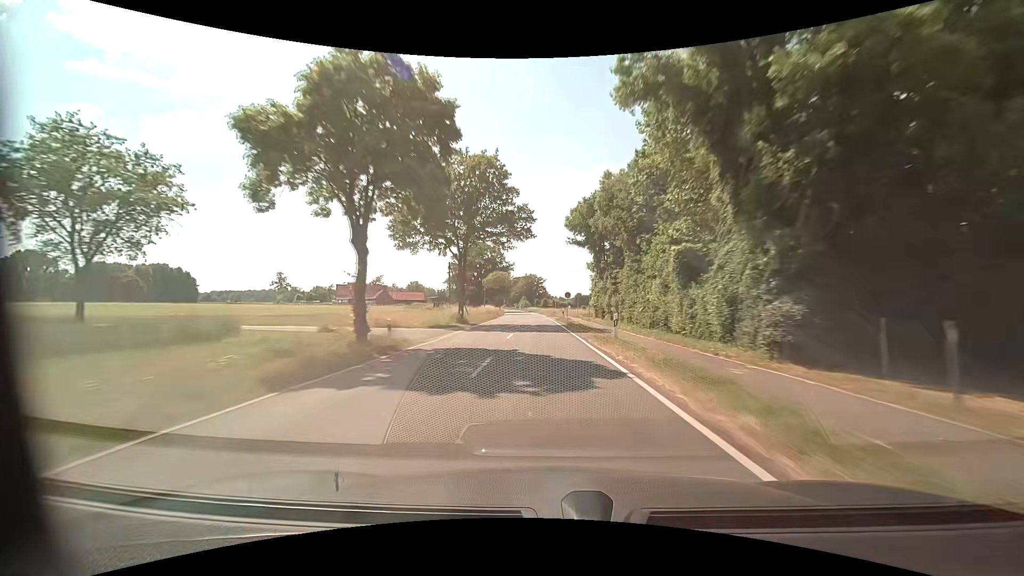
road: tertiary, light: Day
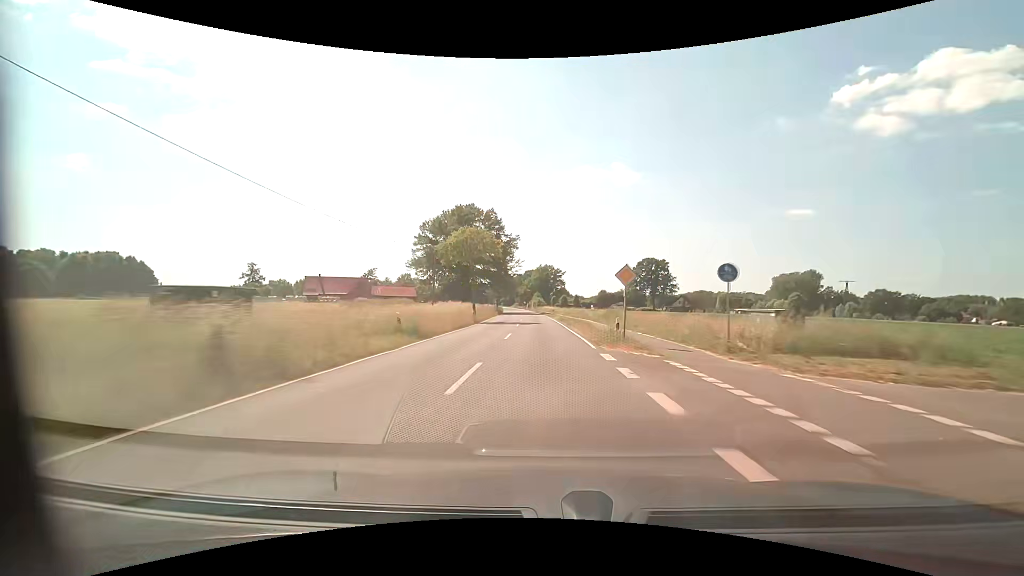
(-0.7, +50.4) m; -2°
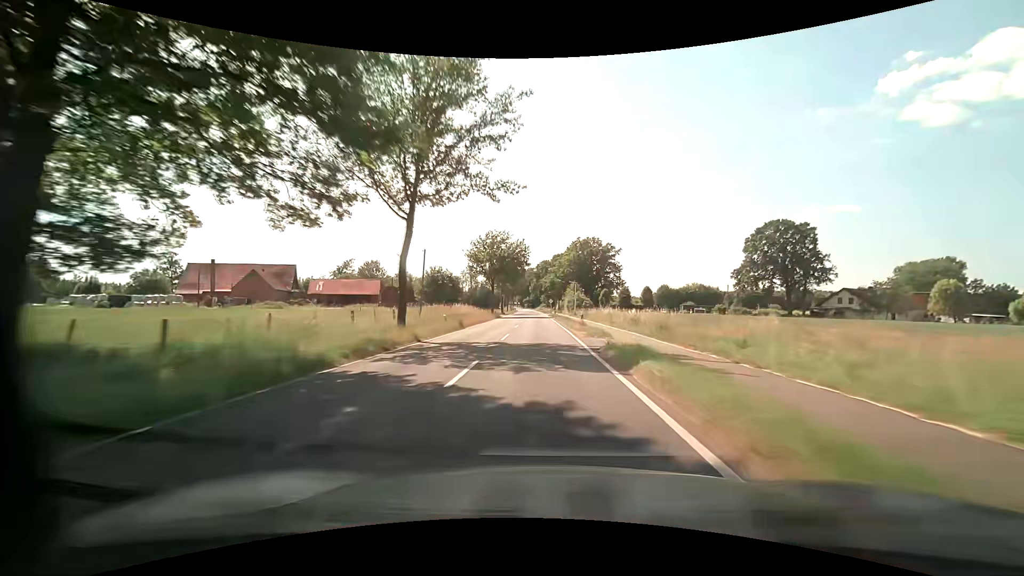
(-2.8, +83.9) m; -4°
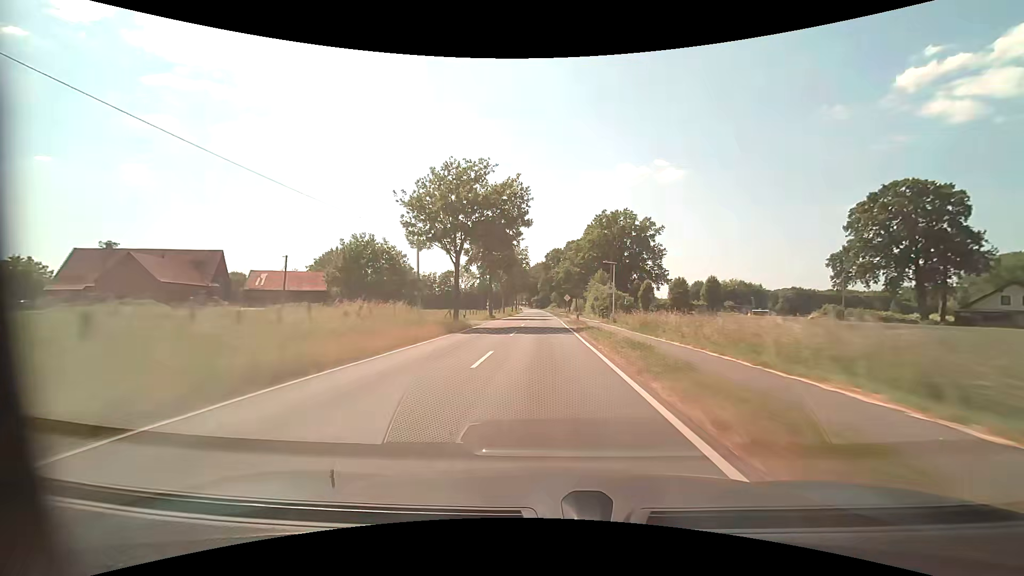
(-0.5, +33.6) m; -1°
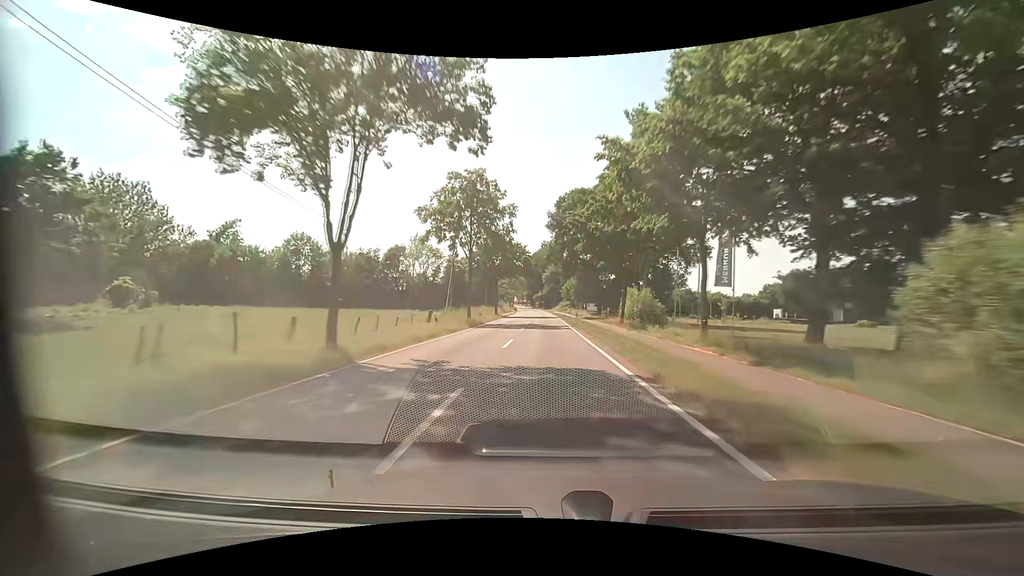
(-0.6, +67.2) m; -1°
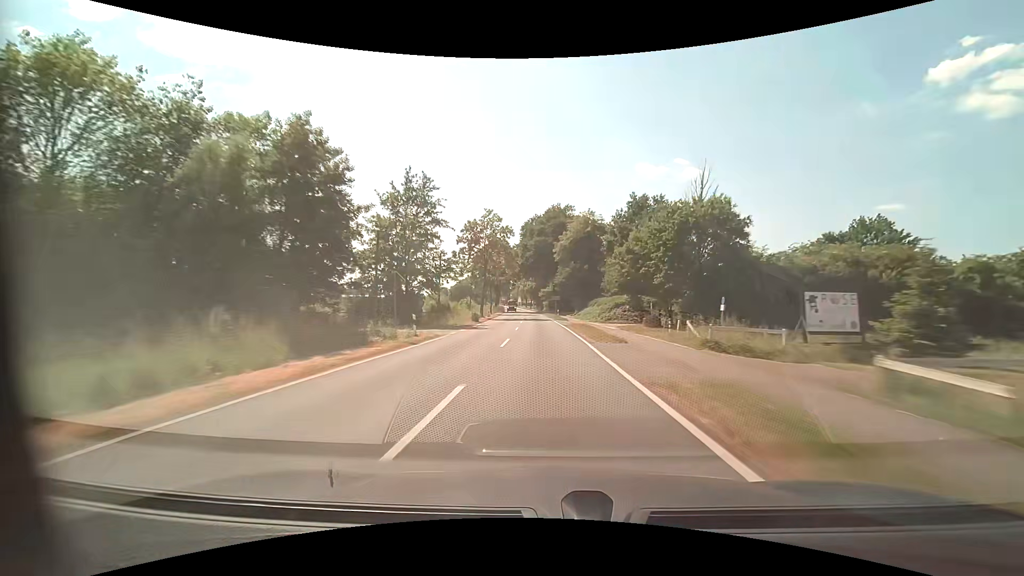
(-0.3, +84.0) m; -1°
